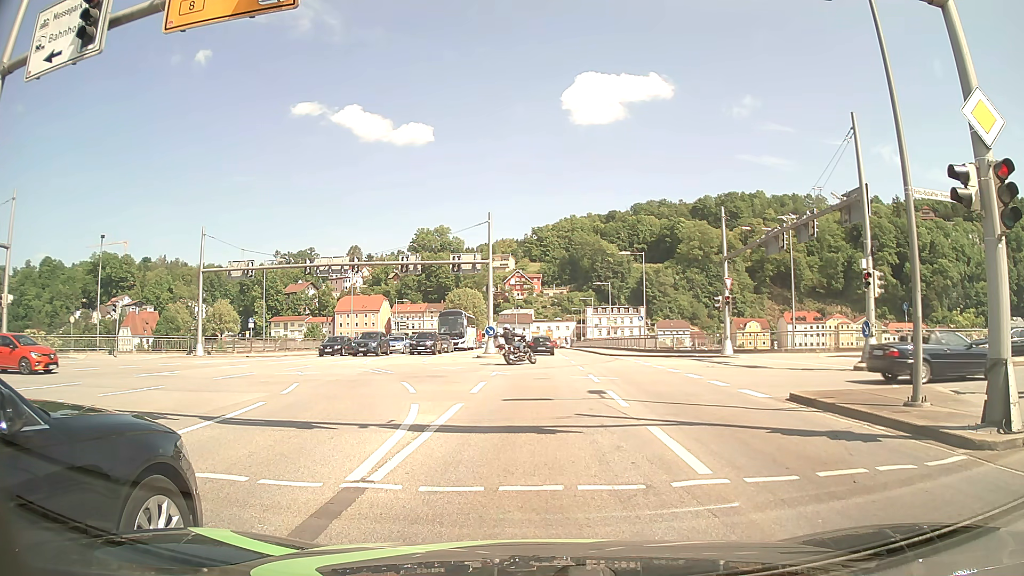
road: primary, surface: asphalt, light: Day
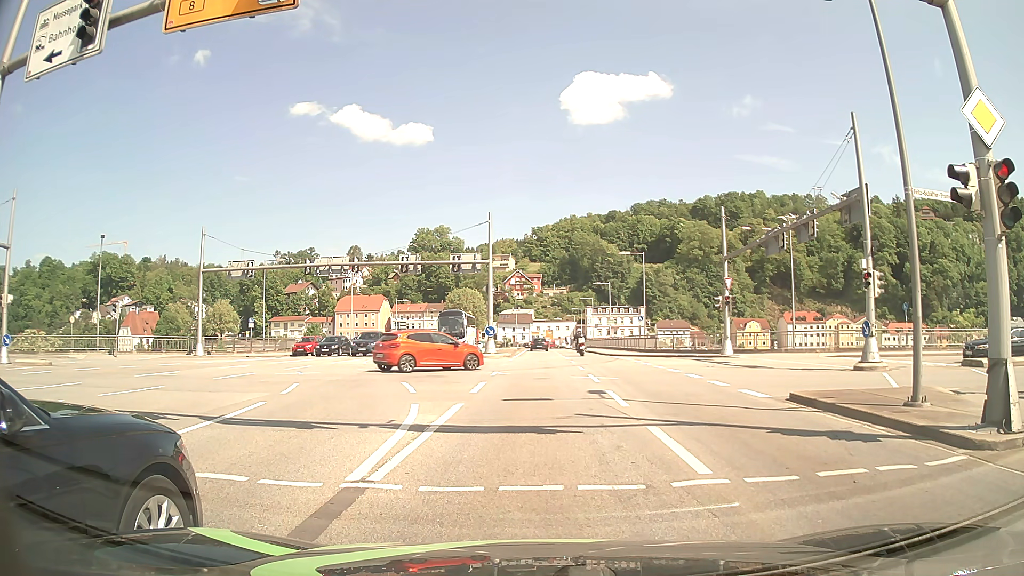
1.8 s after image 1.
(0.0, 0.0) m; 0°
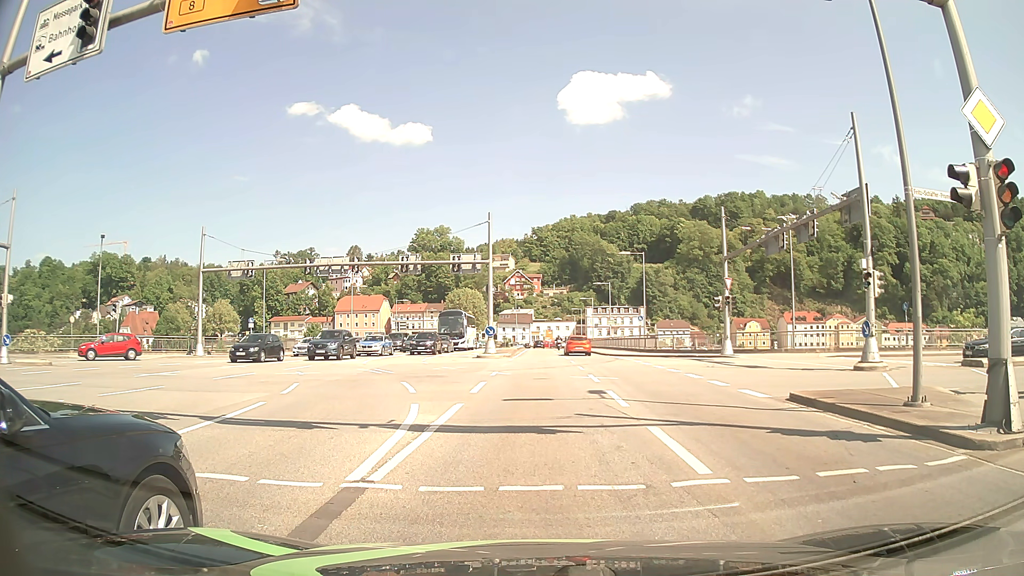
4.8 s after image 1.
(0.0, 0.0) m; 0°
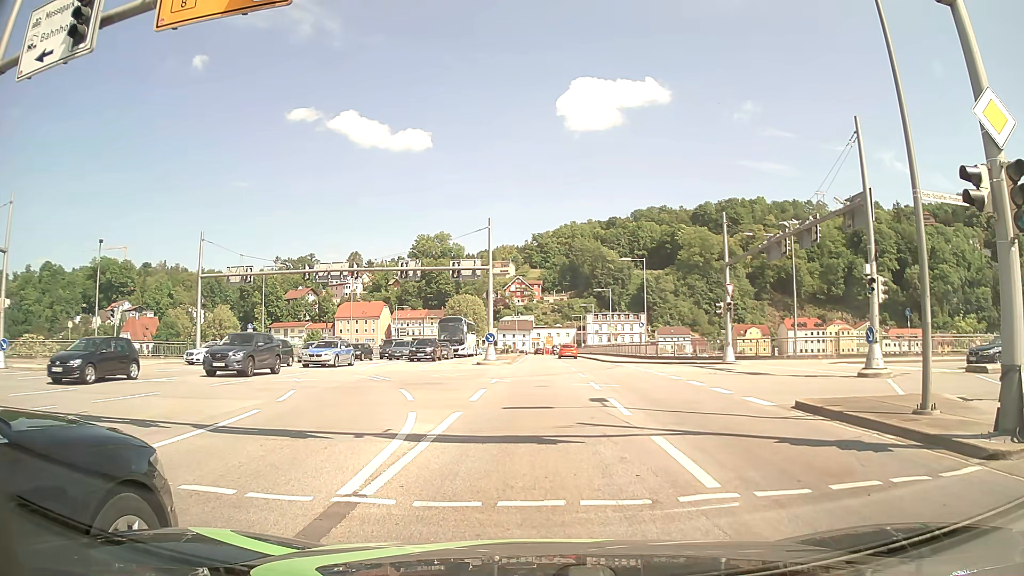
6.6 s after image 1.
(0.0, +0.4) m; 0°
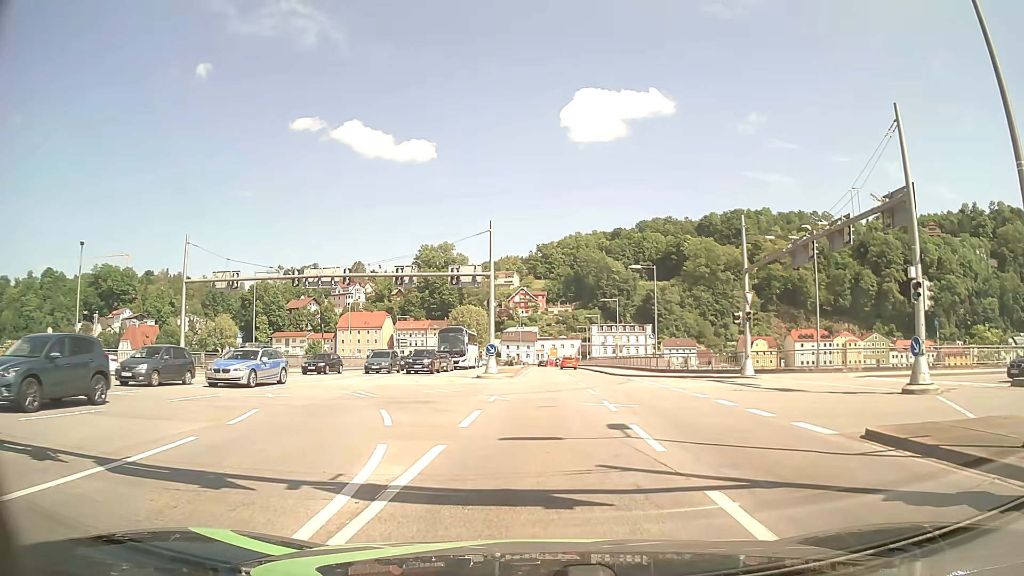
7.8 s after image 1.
(0.0, +3.1) m; +1°
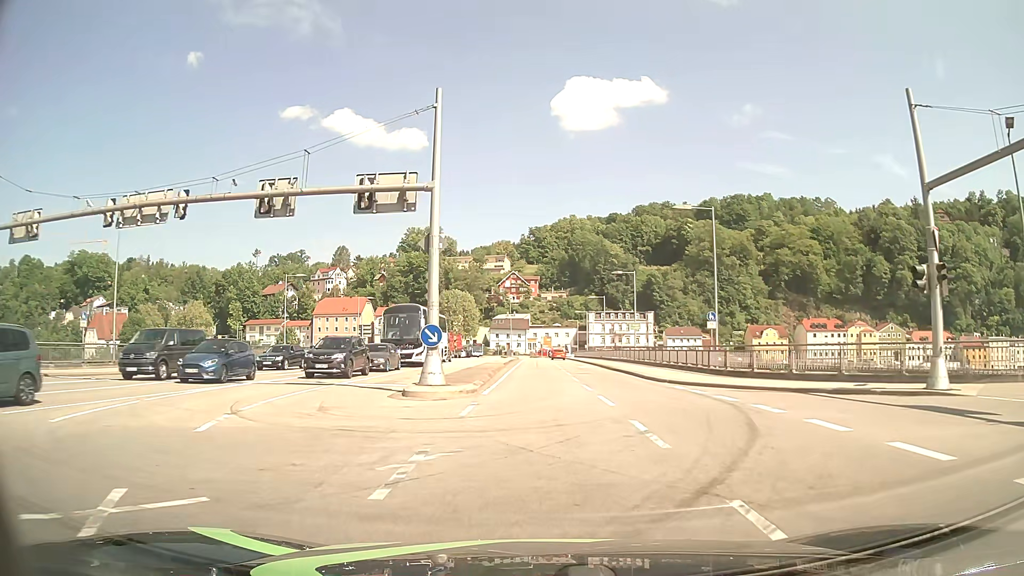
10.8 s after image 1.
(-0.3, +19.2) m; -1°
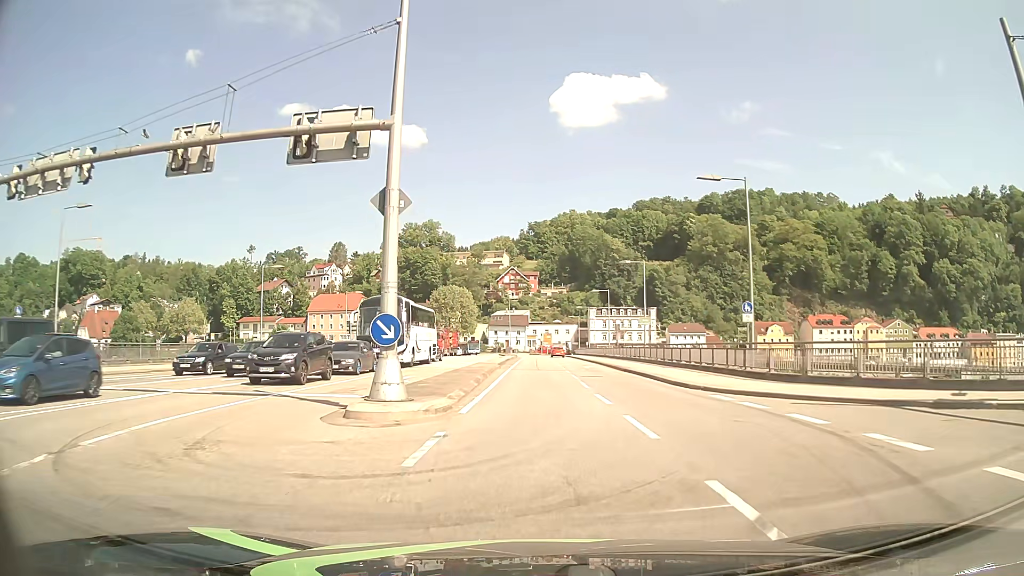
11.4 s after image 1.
(0.0, +5.5) m; 0°
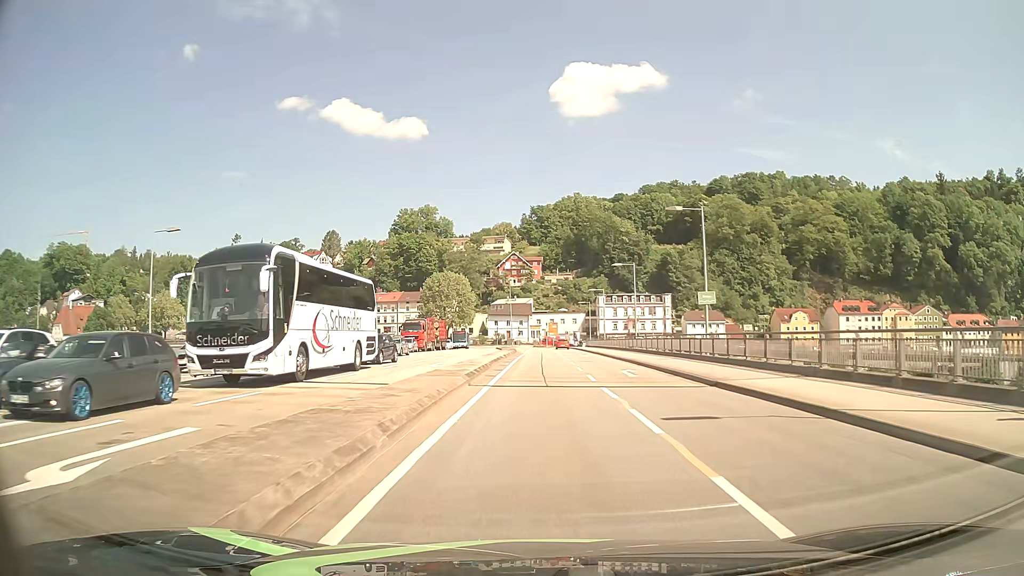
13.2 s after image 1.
(-0.1, +18.1) m; 0°
(0, +10) (0, +20) (0, +30) (0, +40) (0, +50) (0, +60) (0, +70) (-1, +80) (-2, +90) (-2, +100) m
